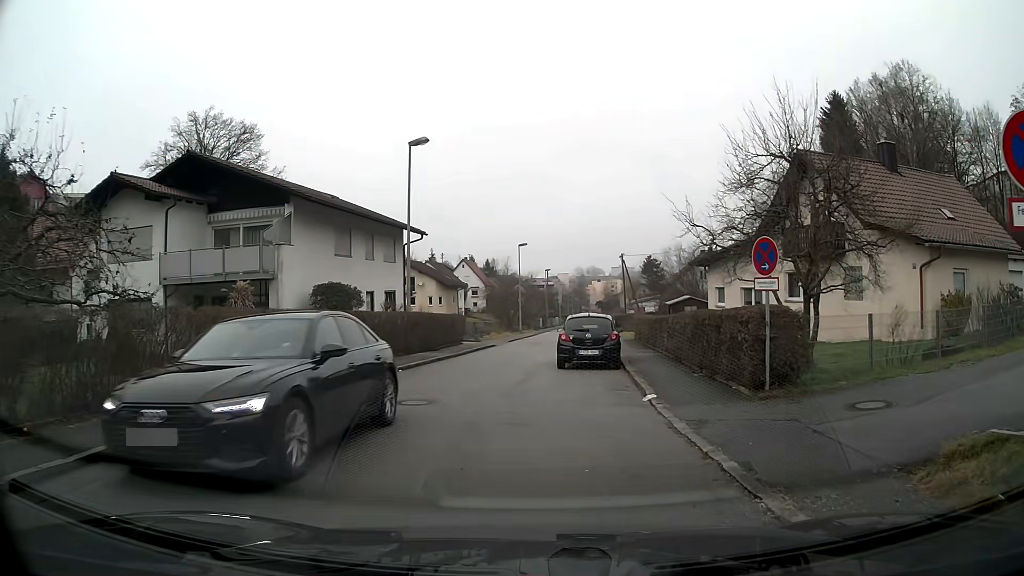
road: residential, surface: asphalt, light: Day
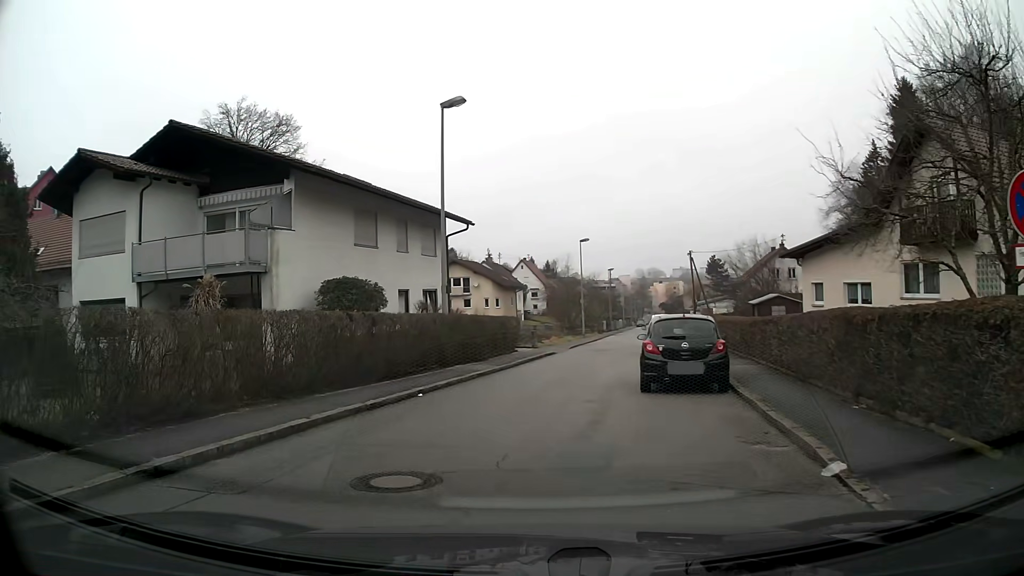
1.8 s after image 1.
(-0.2, +5.3) m; -7°
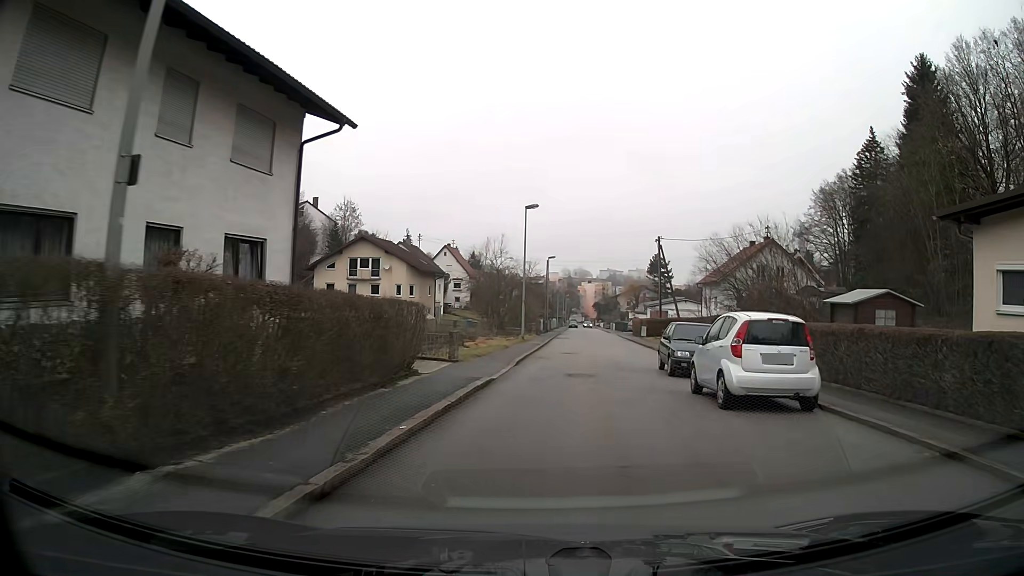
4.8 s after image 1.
(+0.5, +16.0) m; +9°
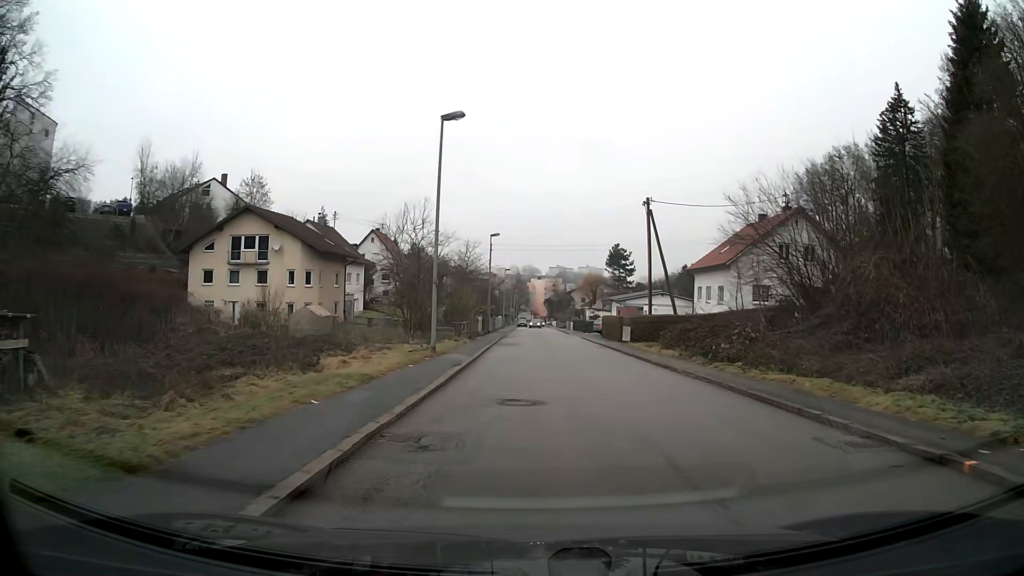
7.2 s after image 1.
(+0.8, +17.7) m; +5°
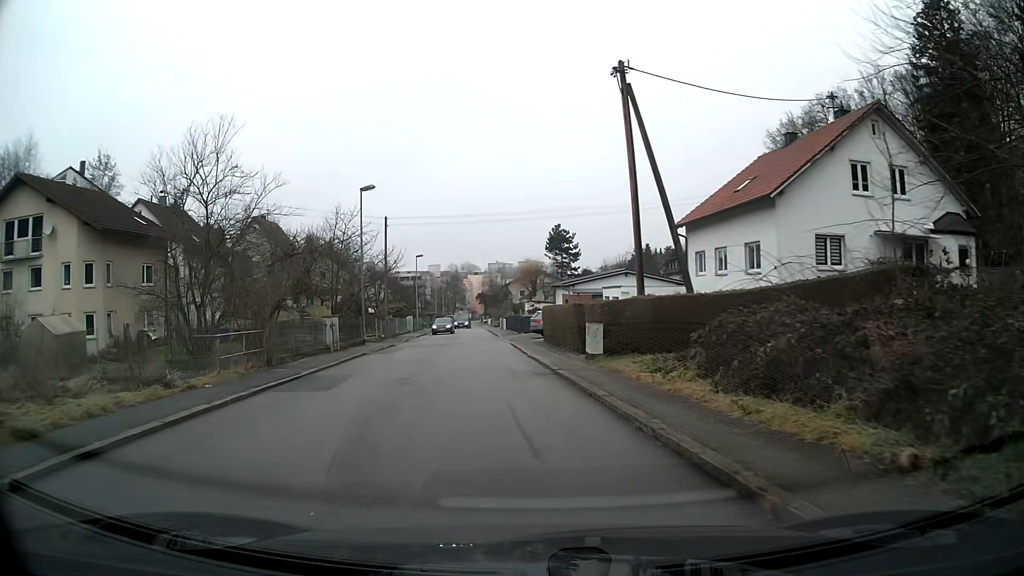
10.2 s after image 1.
(+1.5, +20.5) m; +2°
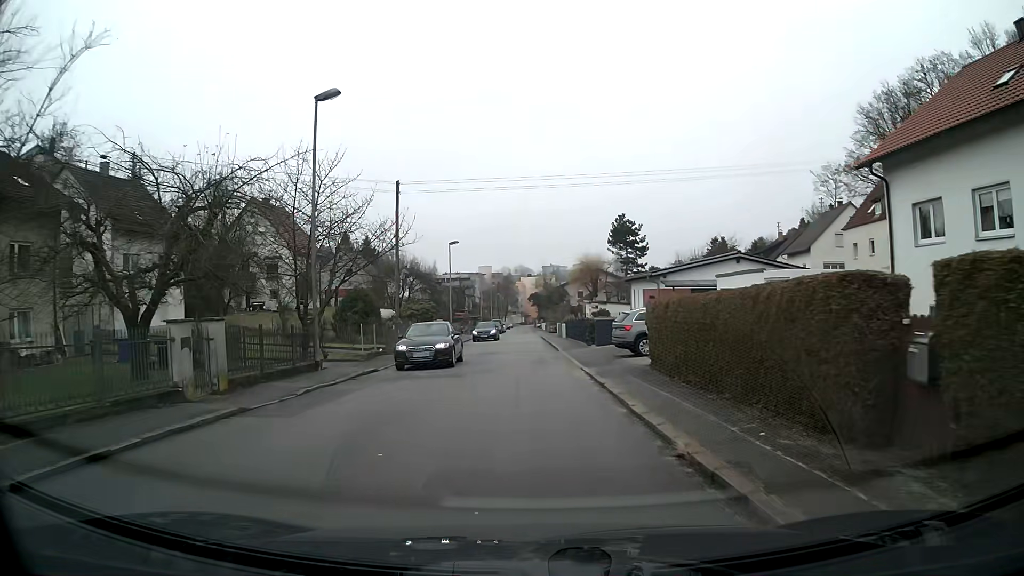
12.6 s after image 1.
(-0.7, +15.9) m; -4°
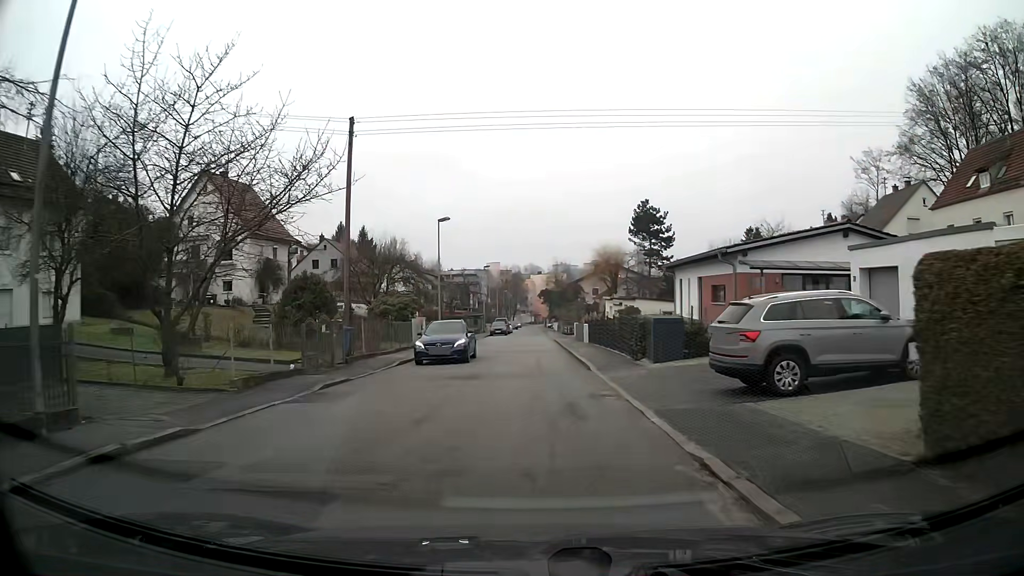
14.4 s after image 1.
(-0.1, +12.4) m; -1°
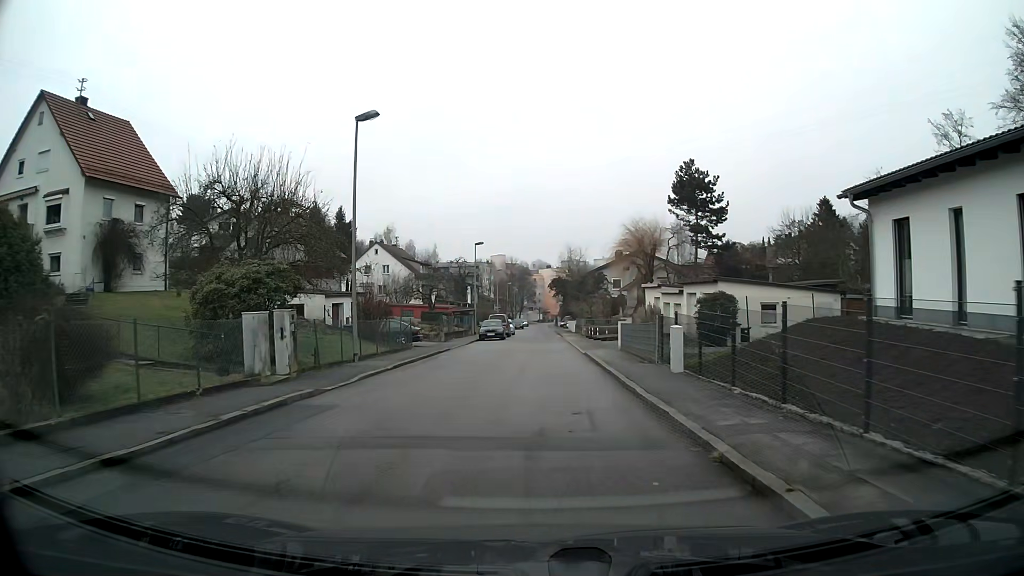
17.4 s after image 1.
(-0.2, +22.6) m; 0°
(0, +10) (0, +20) (0, +30) (+1, +40) (+1, +50) (+1, +60) (+1, +70) (0, +80) (0, +90) (+1, +100) m
